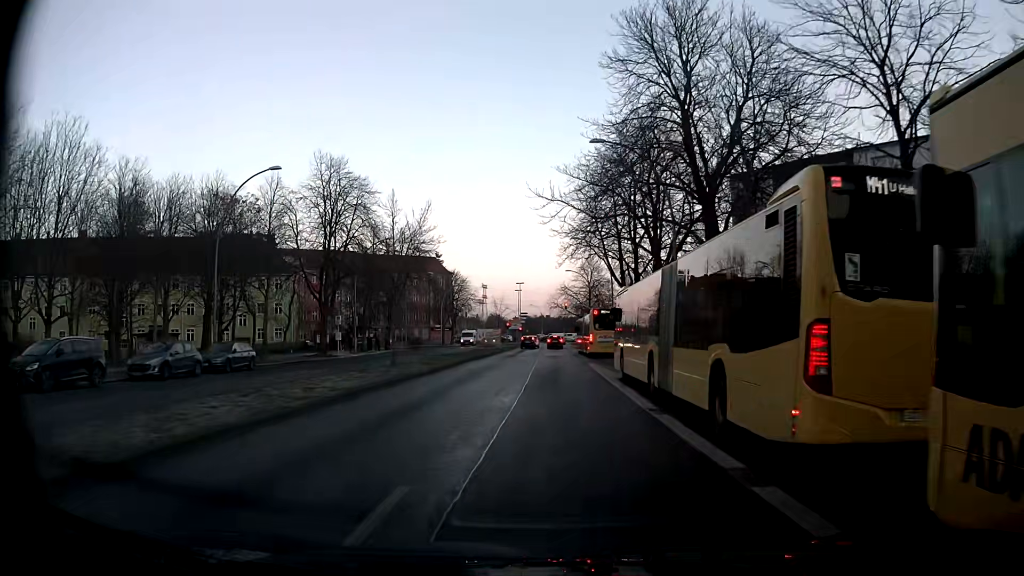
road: secondary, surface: asphalt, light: Day
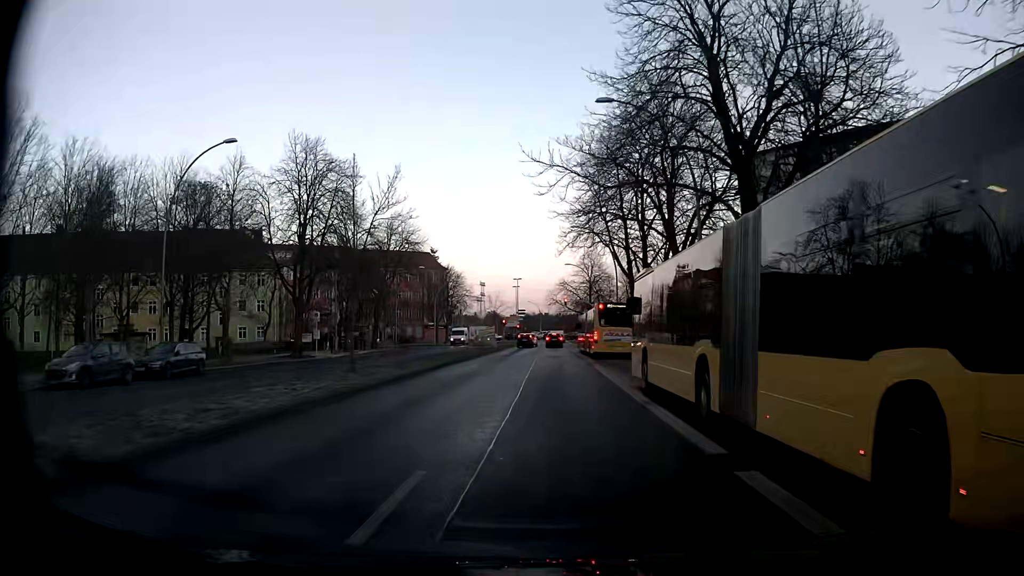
(0.0, +5.3) m; -2°
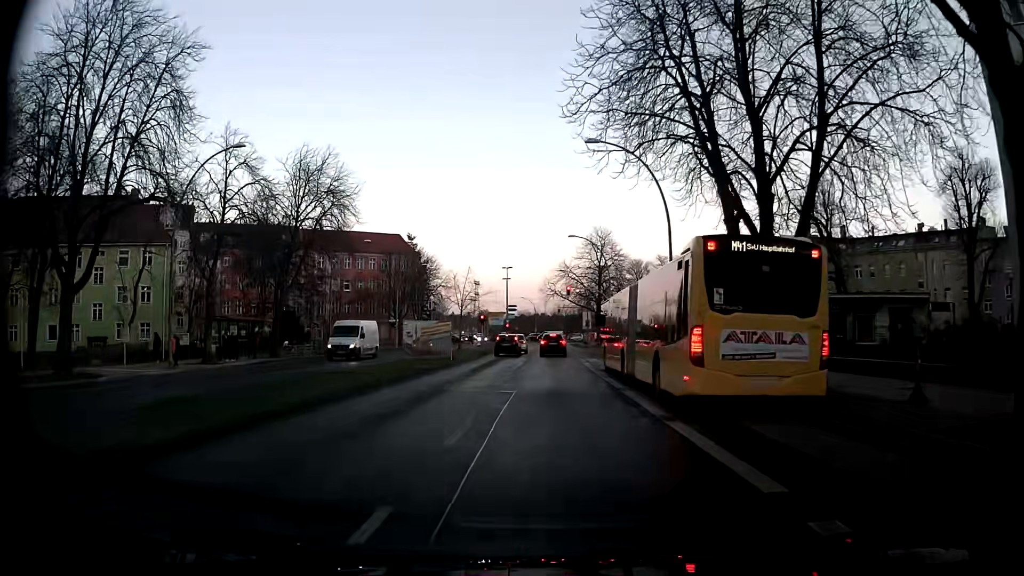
(+0.6, +25.5) m; +2°
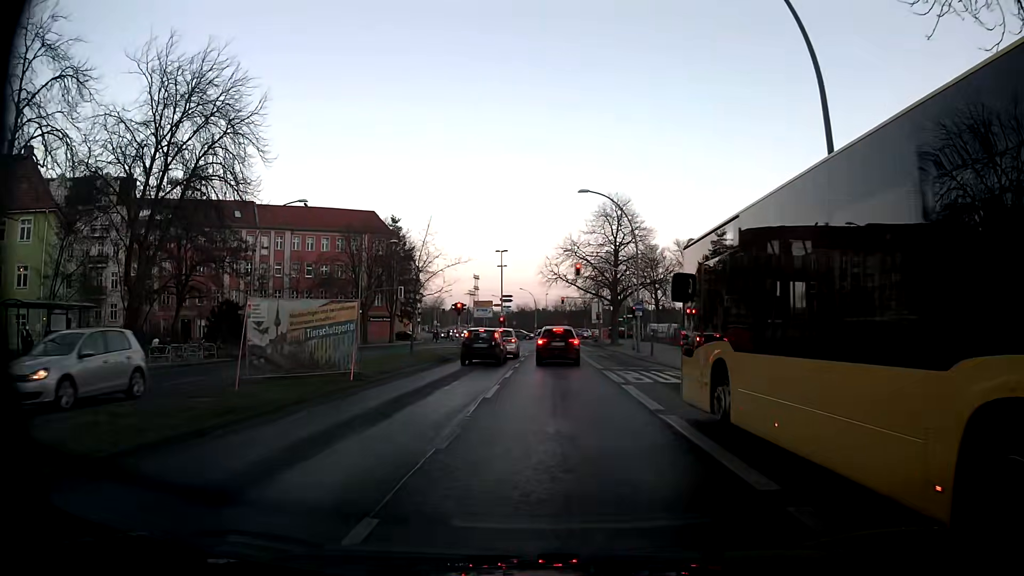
(-0.2, +17.5) m; -1°
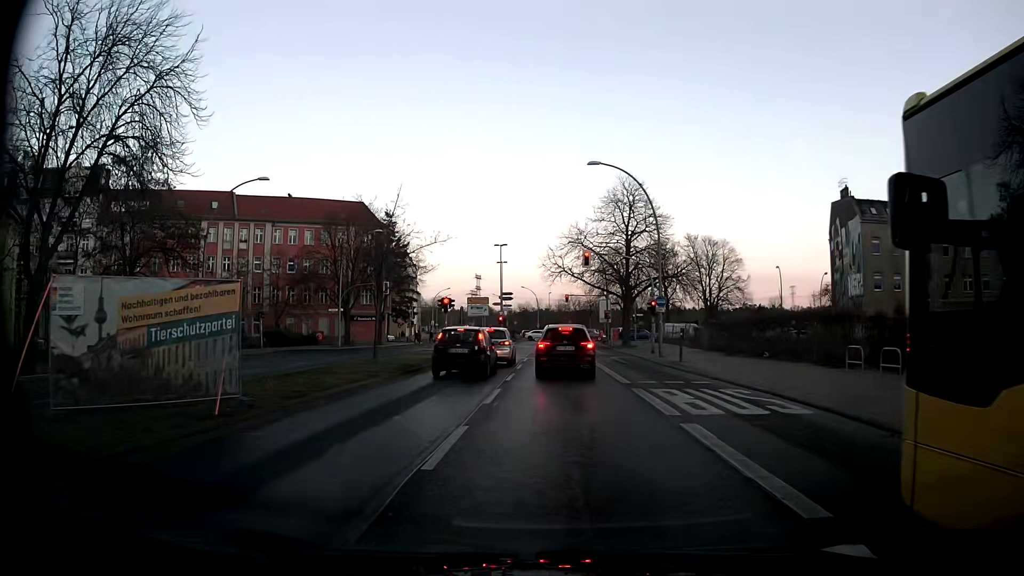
(0.0, +7.2) m; -1°
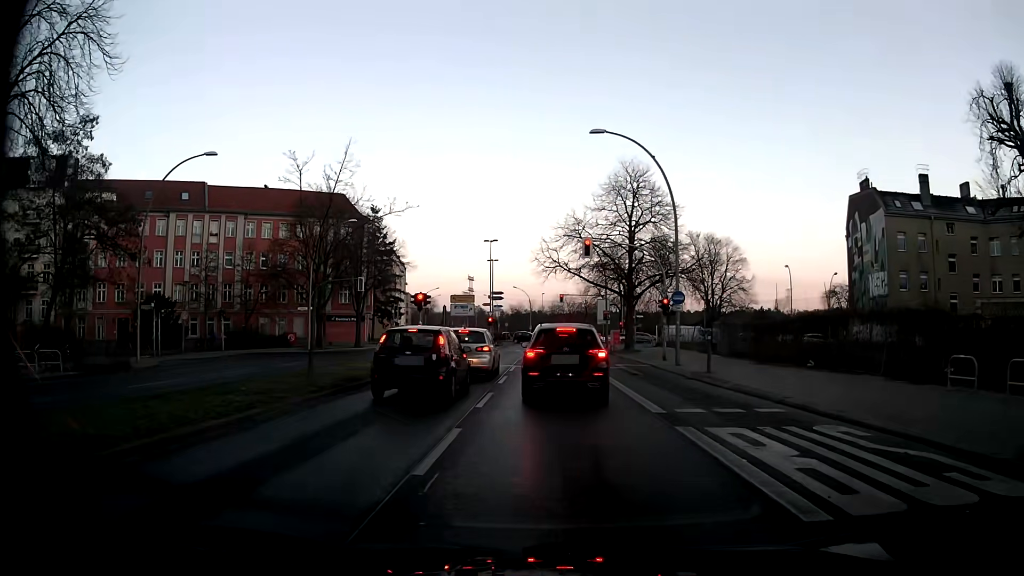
(+0.1, +6.2) m; +1°
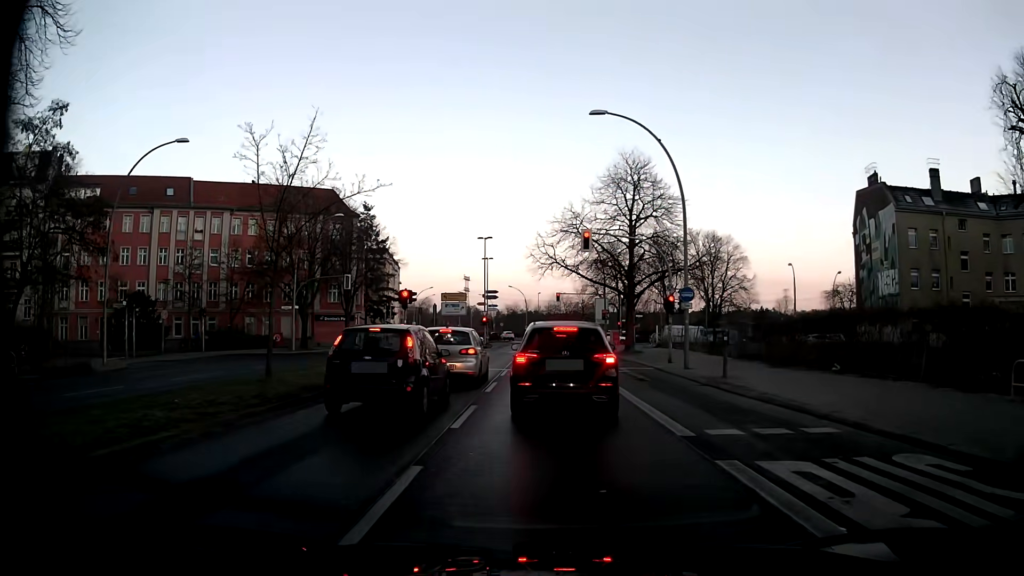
(0.0, +2.6) m; +1°
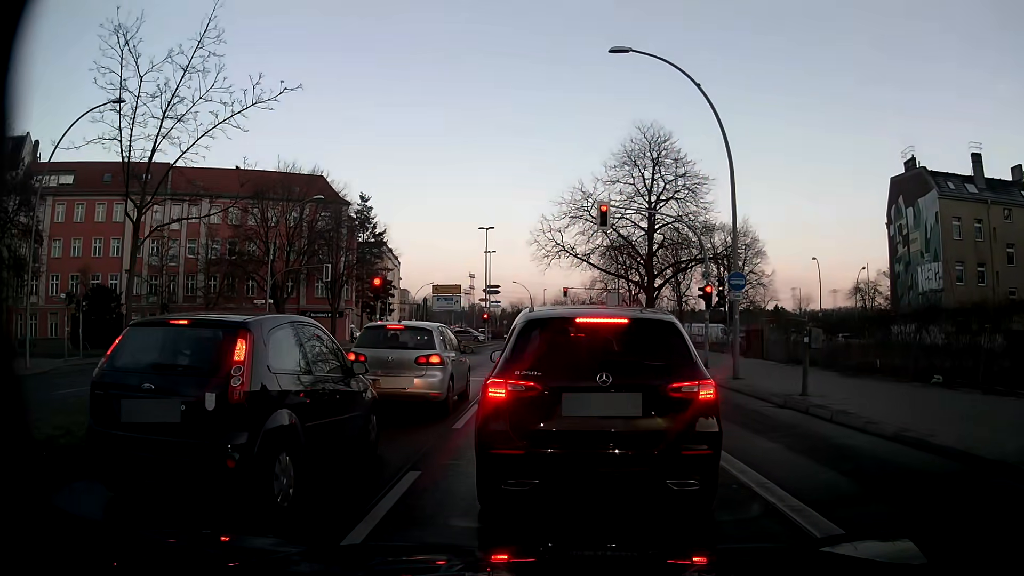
(0.0, +5.9) m; 0°
